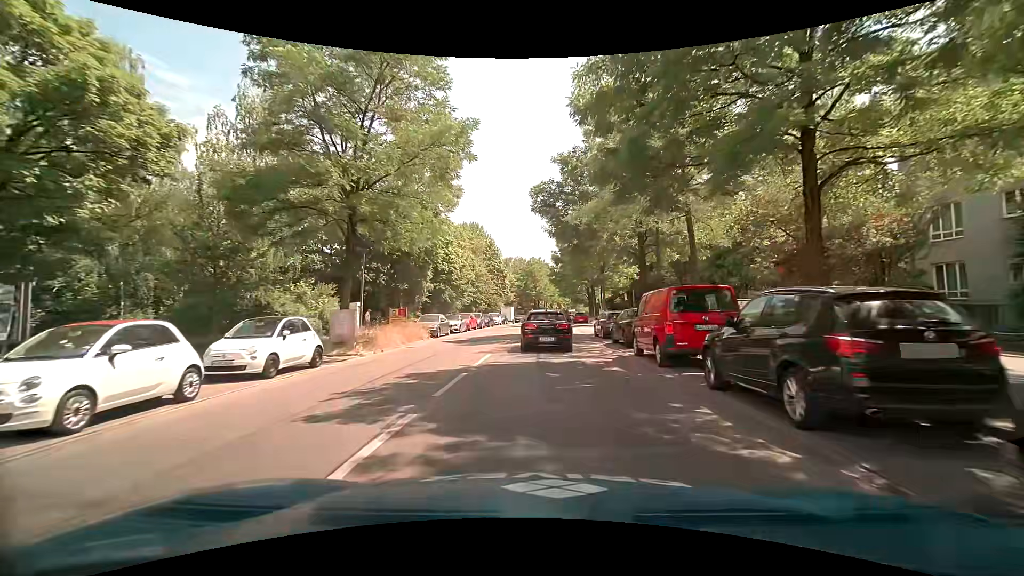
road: secondary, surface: asphalt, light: Day
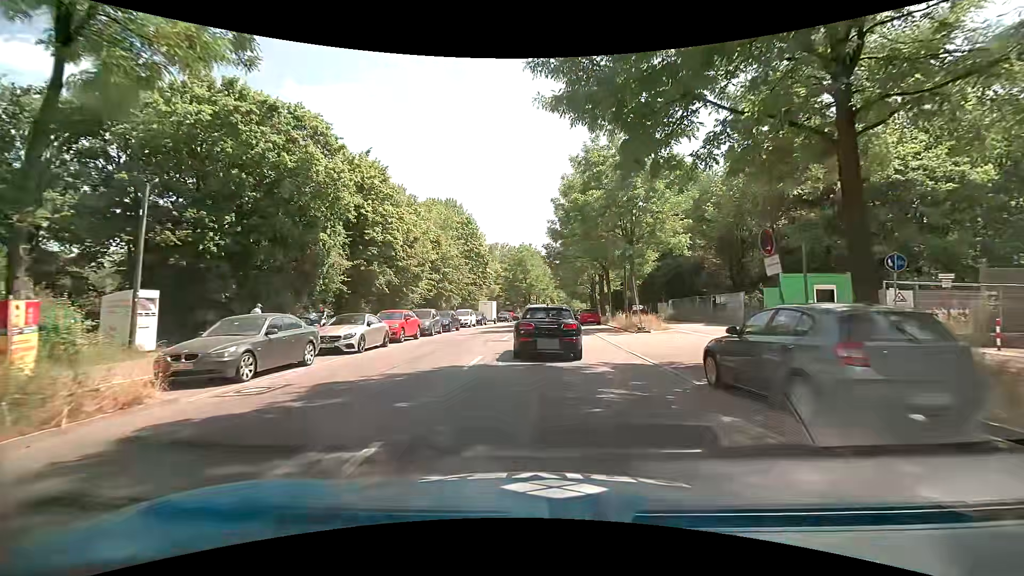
(+0.3, +19.6) m; +2°
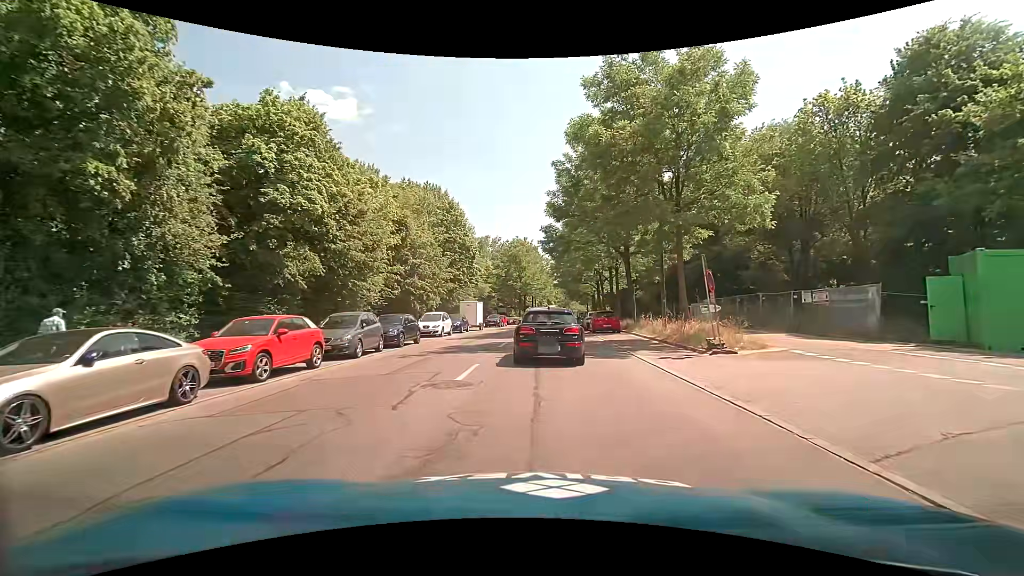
(-0.2, +11.5) m; 0°
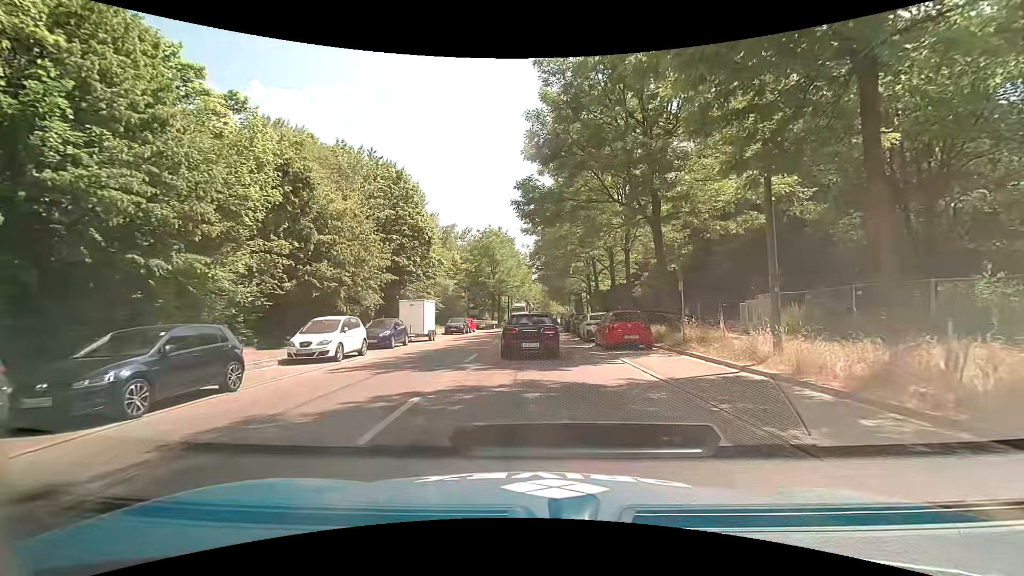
(+0.2, +13.7) m; +2°
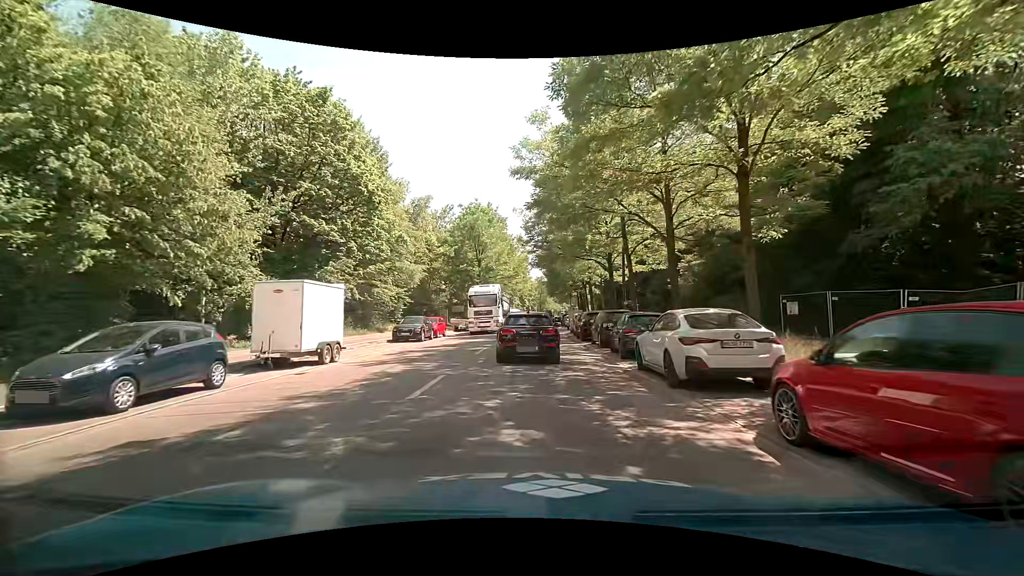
(0.0, +16.2) m; +2°
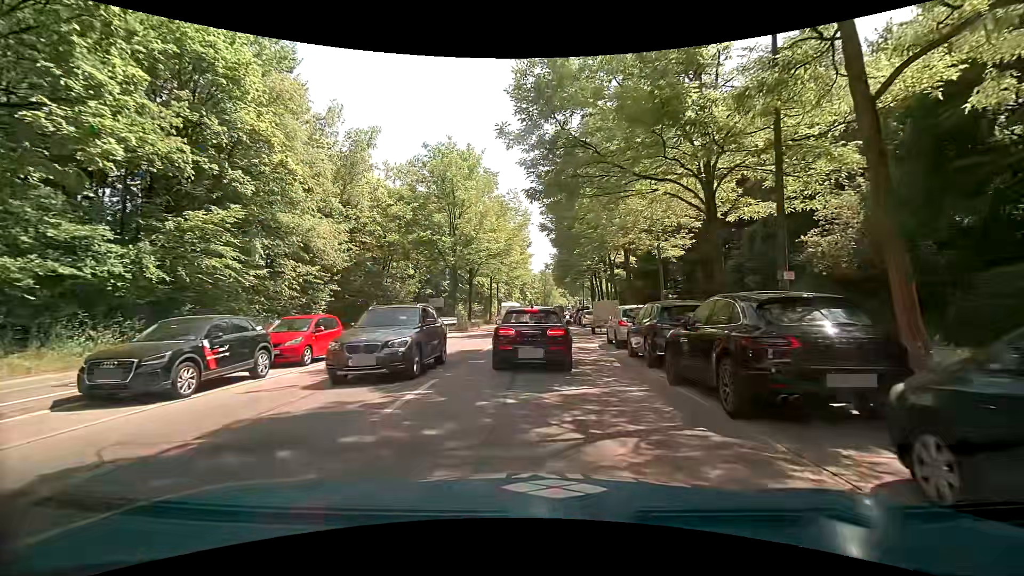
(-0.2, +20.1) m; -2°
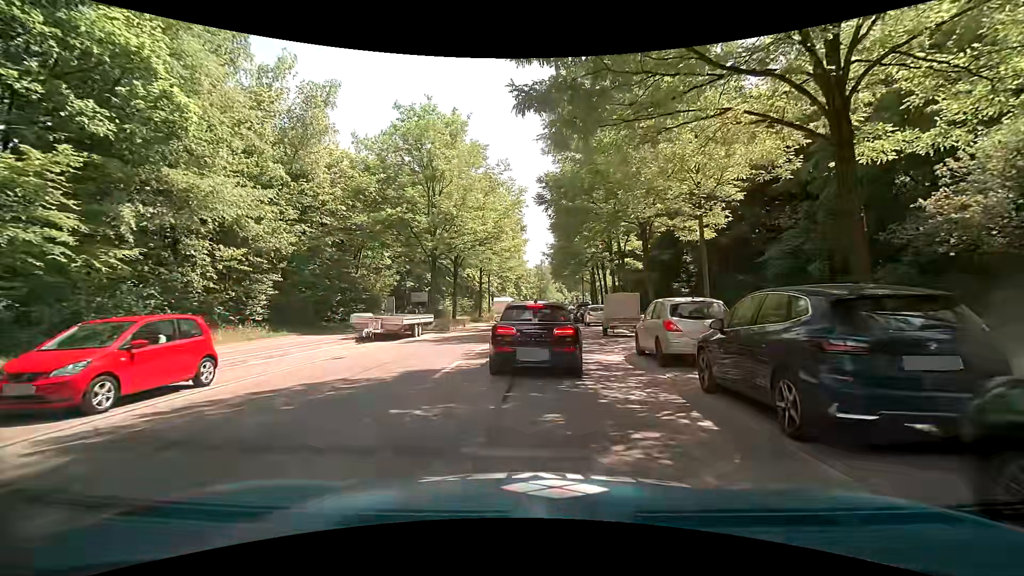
(+0.1, +6.6) m; +1°
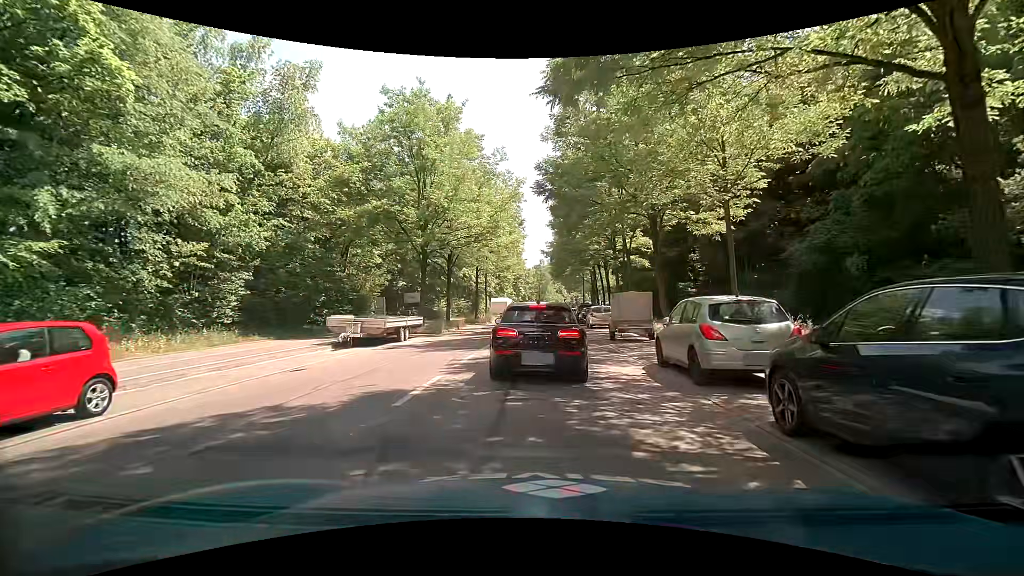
(0.0, +2.4) m; -1°
